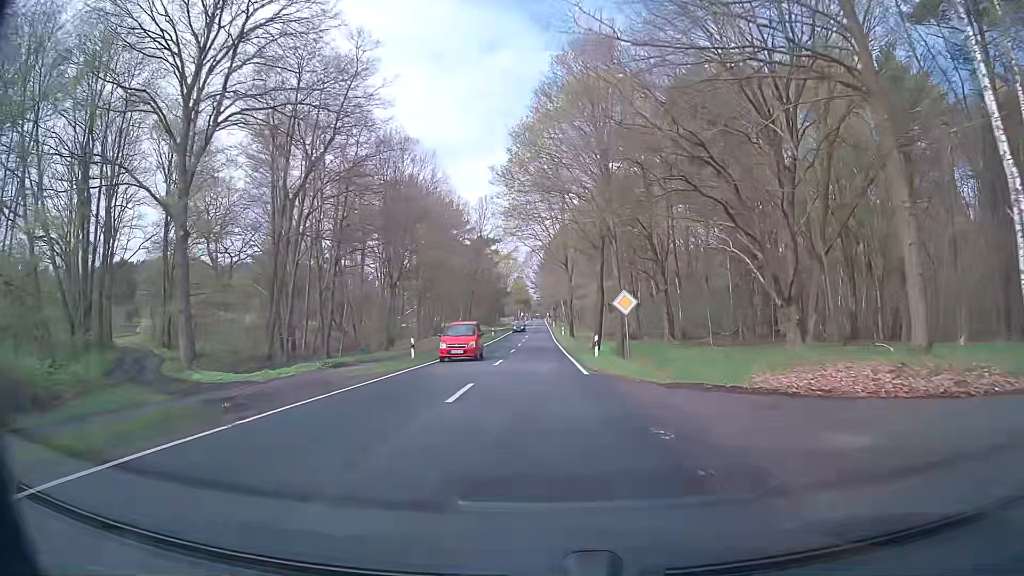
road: secondary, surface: asphalt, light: Day
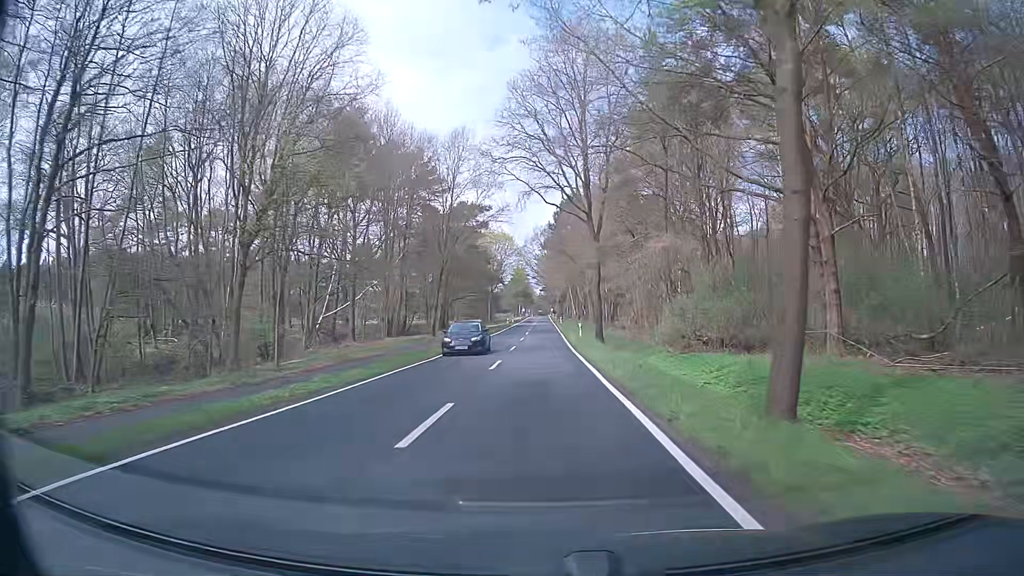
(0.0, +29.4) m; 0°
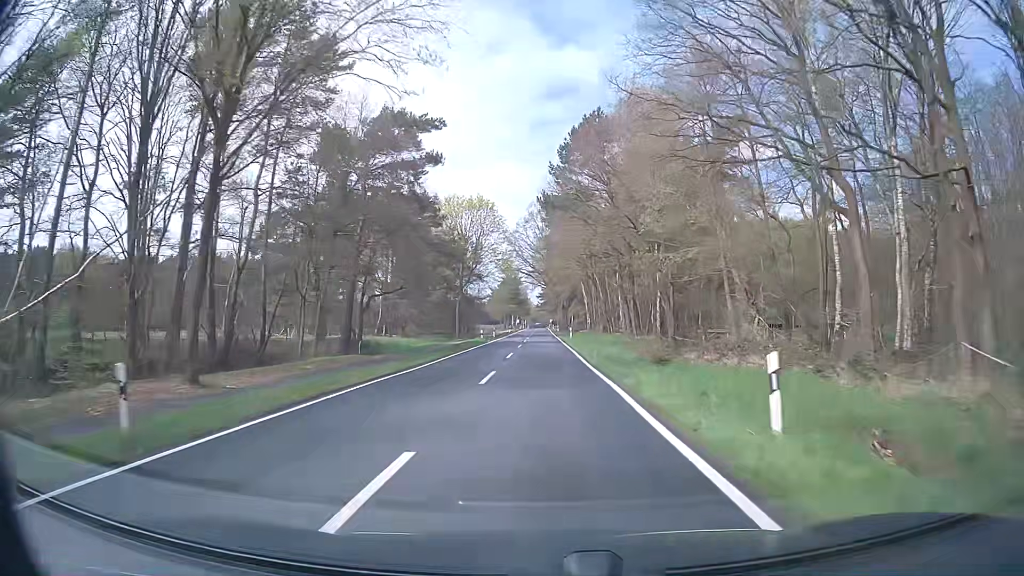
(-0.5, +40.8) m; 0°
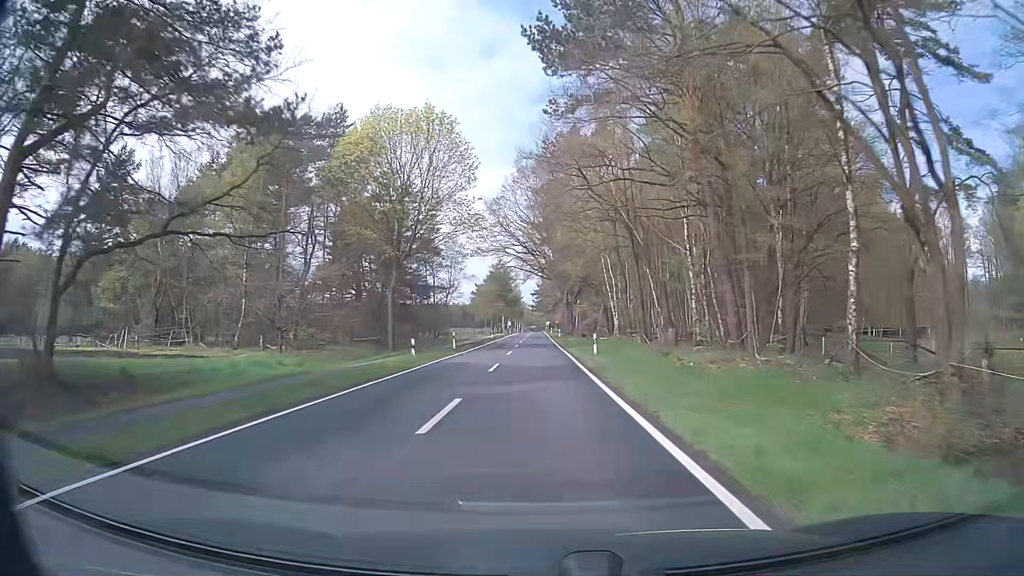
(-0.2, +31.1) m; 0°
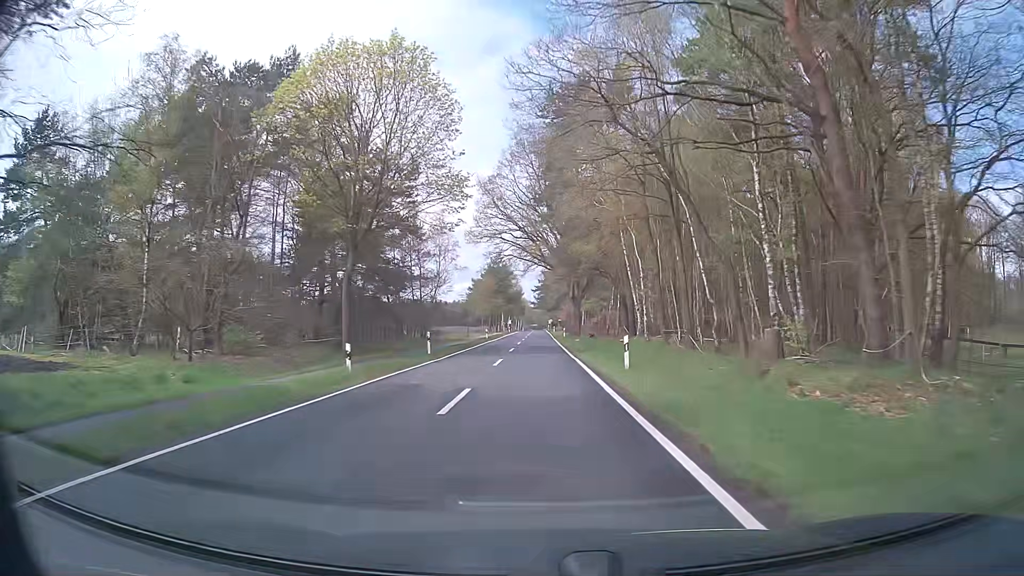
(0.0, +10.5) m; 0°
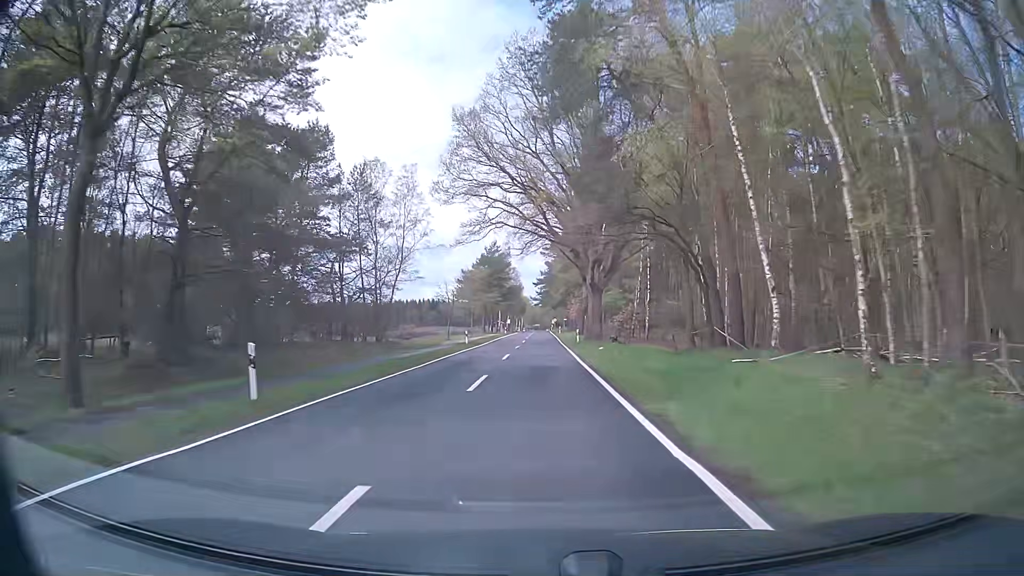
(0.0, +21.0) m; -1°
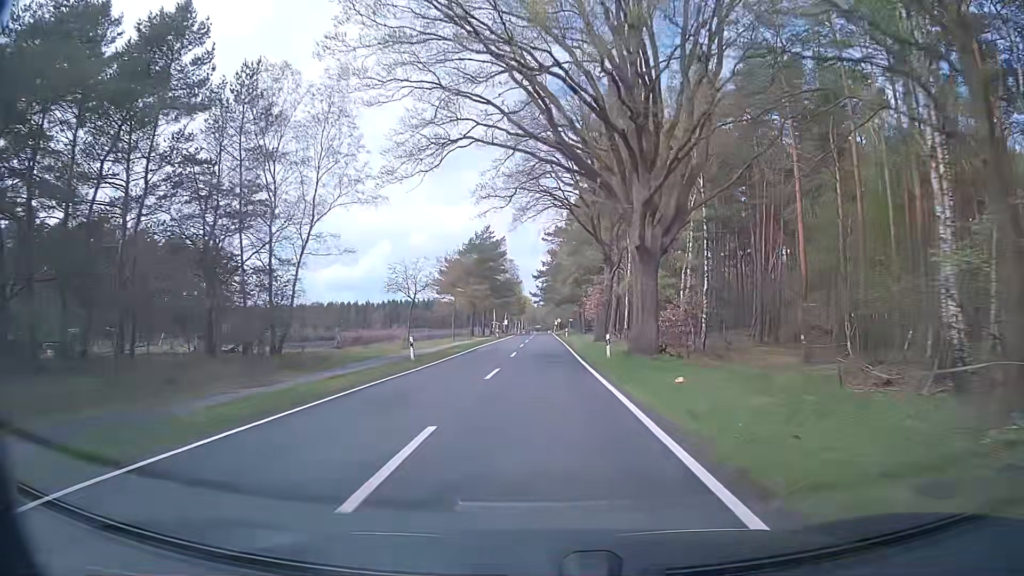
(+0.3, +21.2) m; +1°
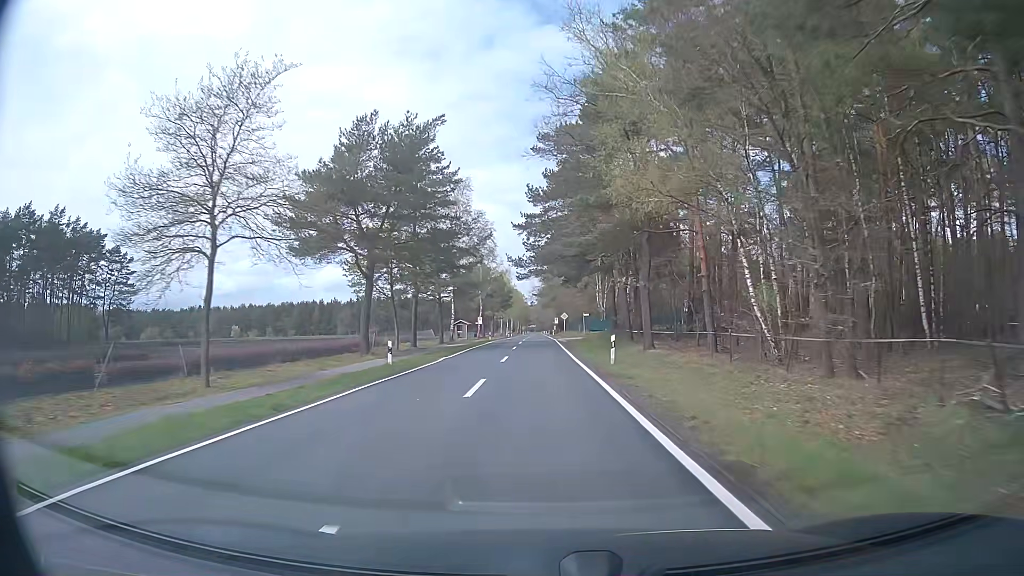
(+0.3, +53.2) m; 0°
(0, +10) (0, +20) (0, +30) (0, +40) (0, +50) (0, +60) (0, +70) (0, +80) (0, +90) (0, +100) m
